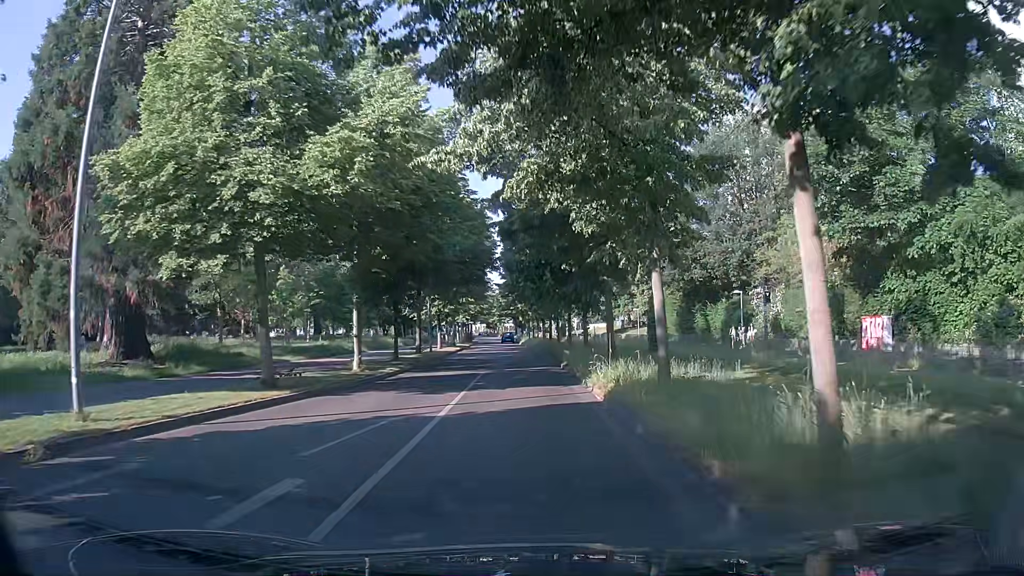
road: residential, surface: asphalt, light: Day
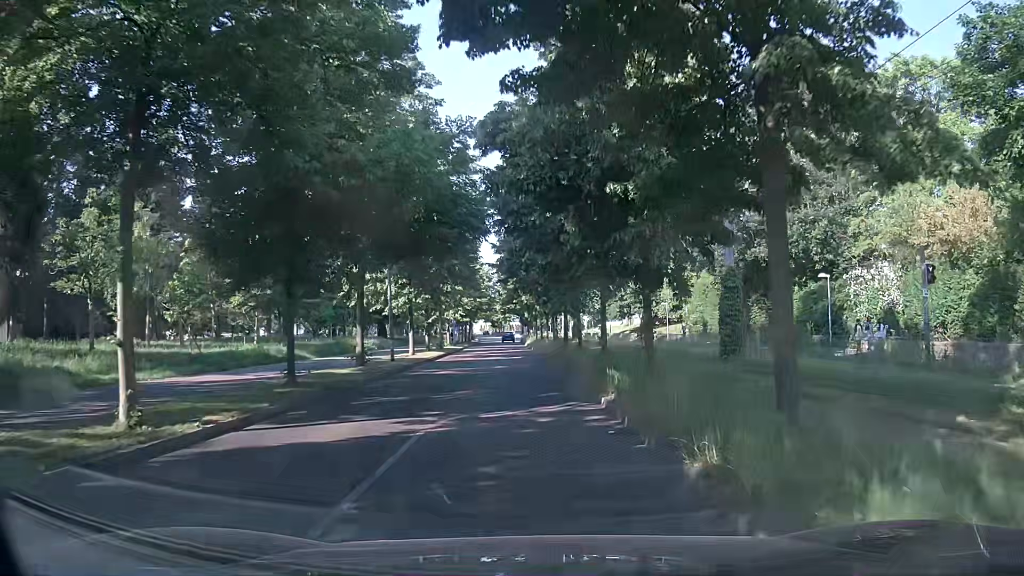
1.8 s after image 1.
(-0.3, +13.1) m; -2°
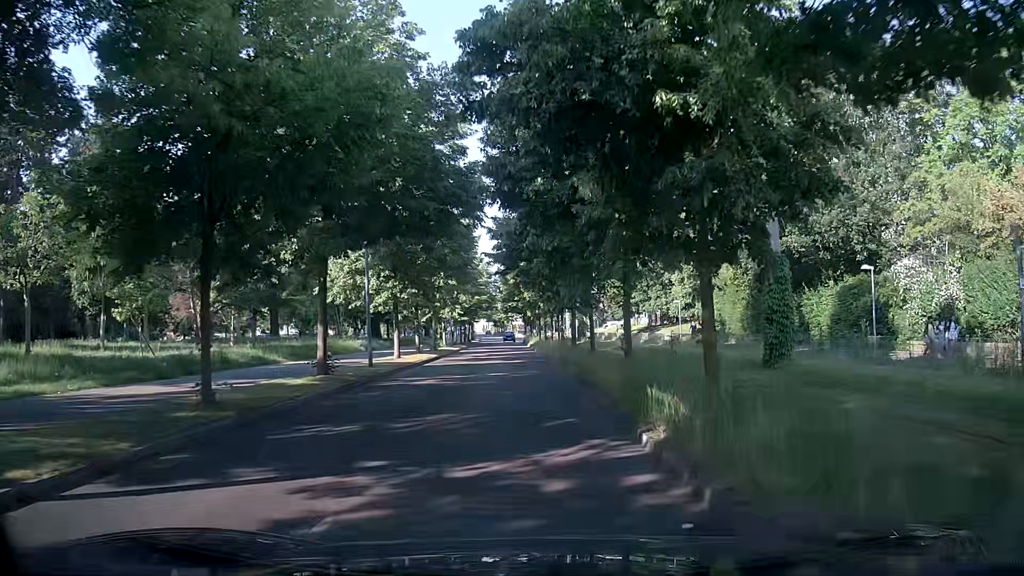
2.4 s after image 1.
(0.0, +4.4) m; 0°
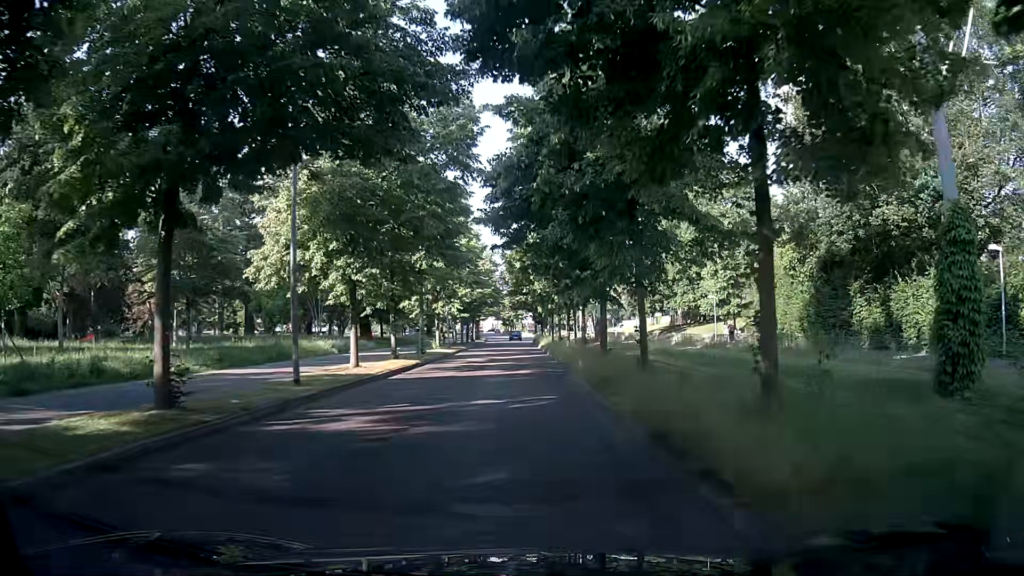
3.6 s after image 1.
(-0.1, +8.7) m; -1°
